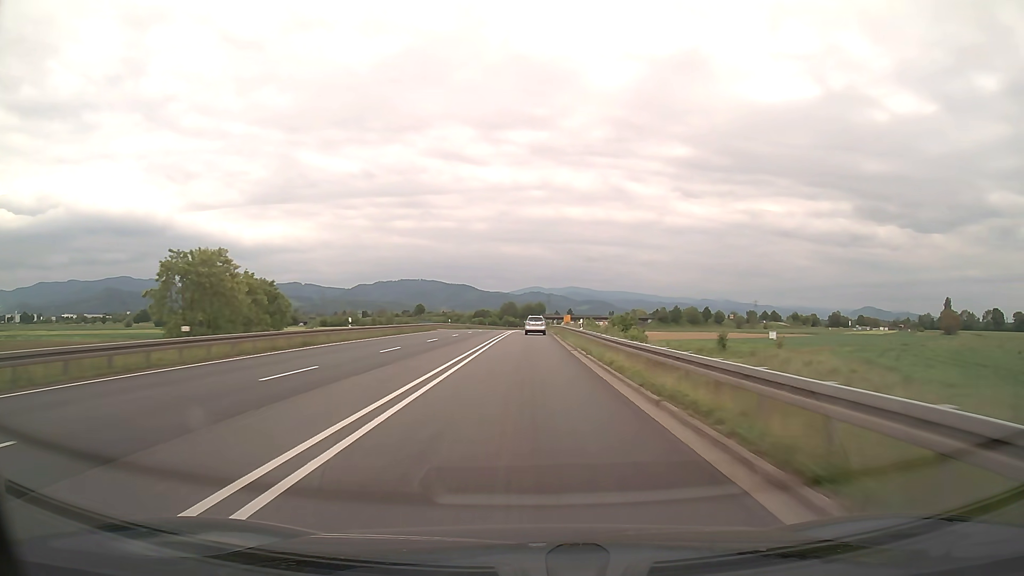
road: trunk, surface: asphalt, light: Day
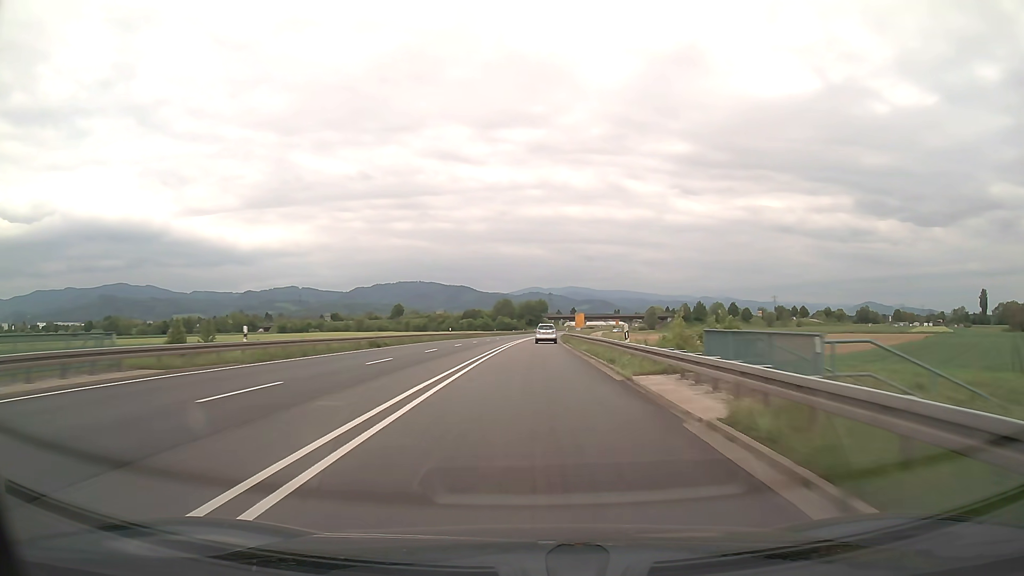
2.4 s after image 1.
(-0.1, +63.4) m; 0°
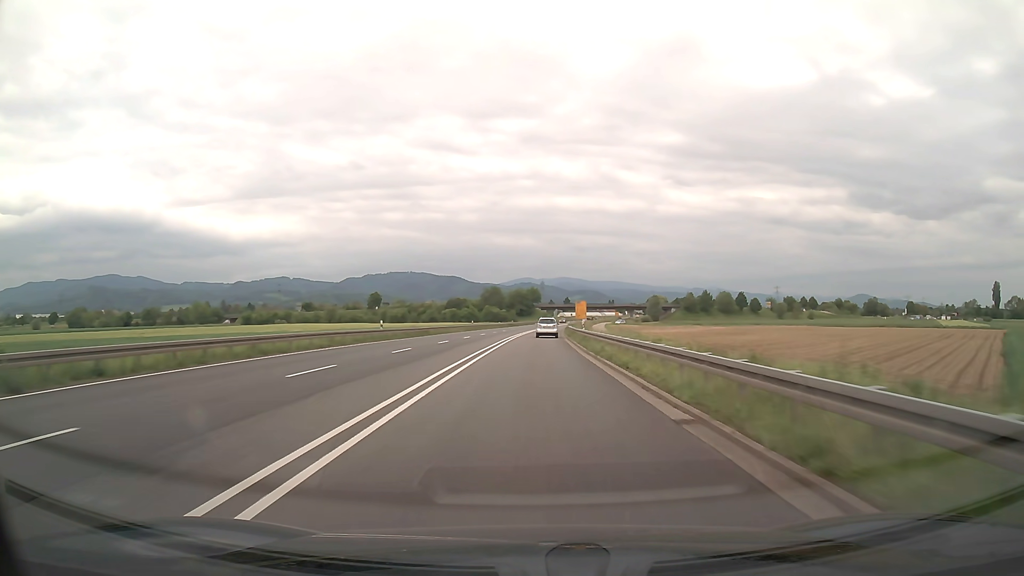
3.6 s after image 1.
(+0.2, +31.7) m; +1°
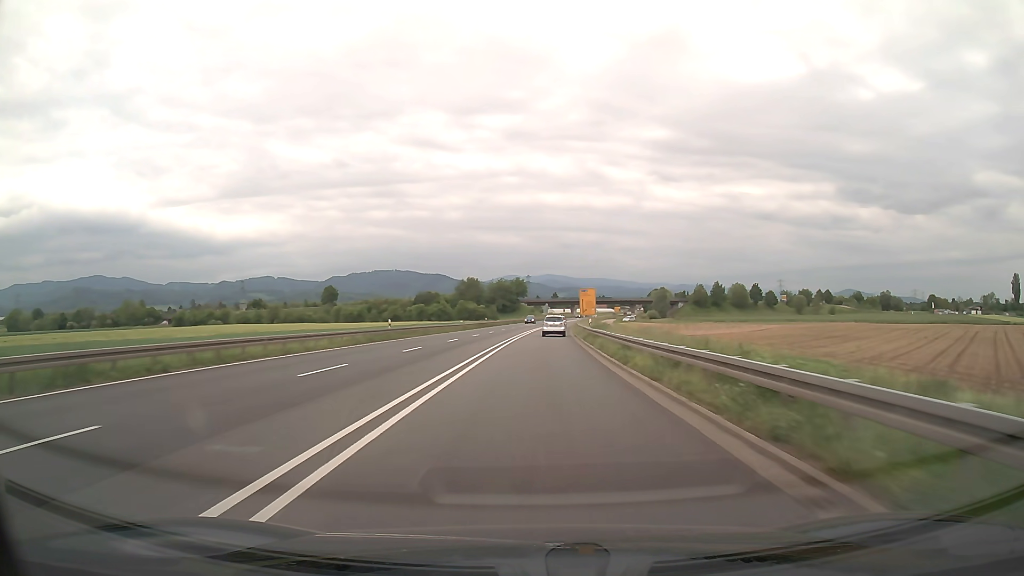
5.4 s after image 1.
(+0.4, +47.6) m; +1°
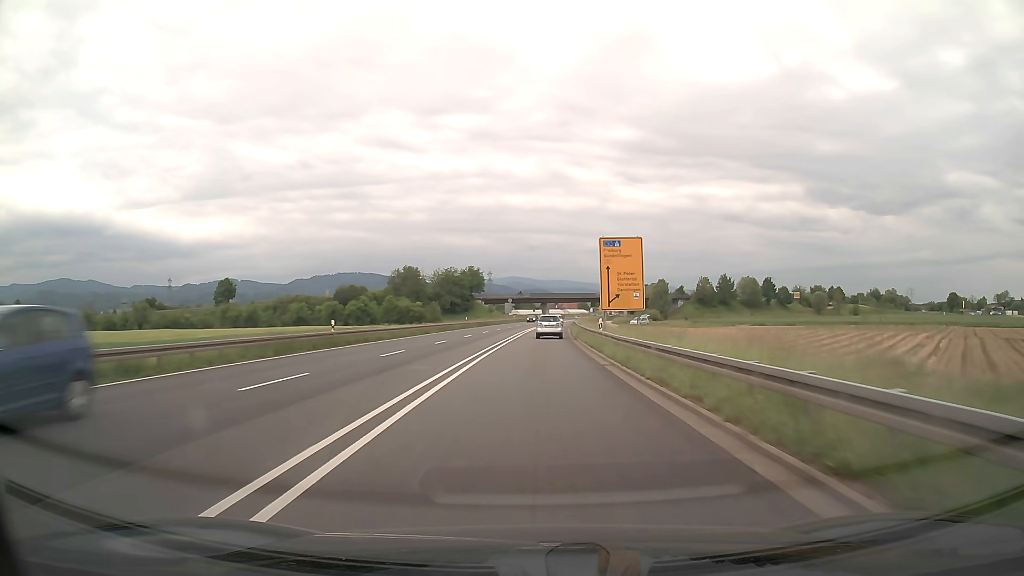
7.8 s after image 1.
(+1.6, +63.2) m; +3°
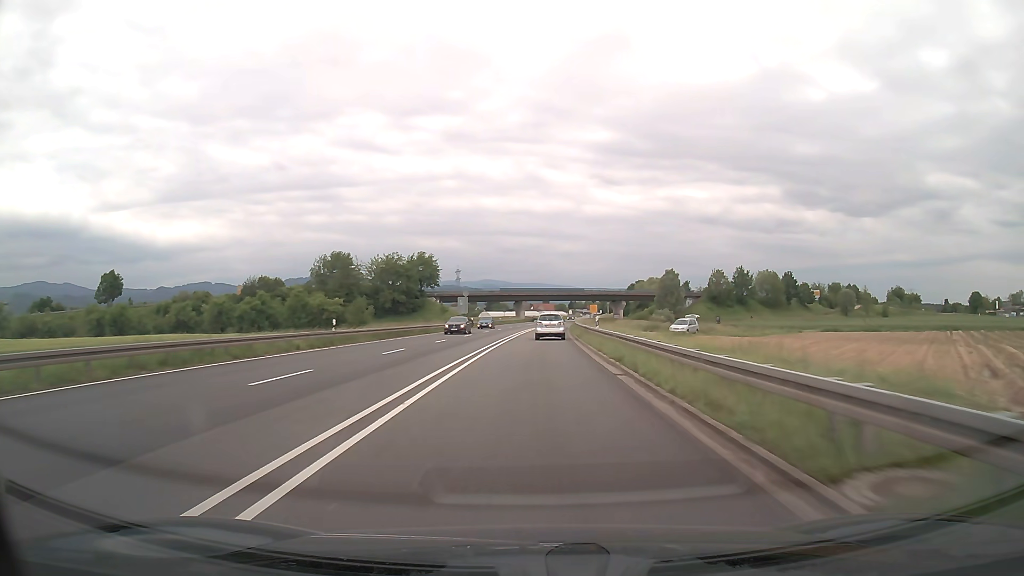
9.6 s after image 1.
(+0.9, +47.3) m; +2°
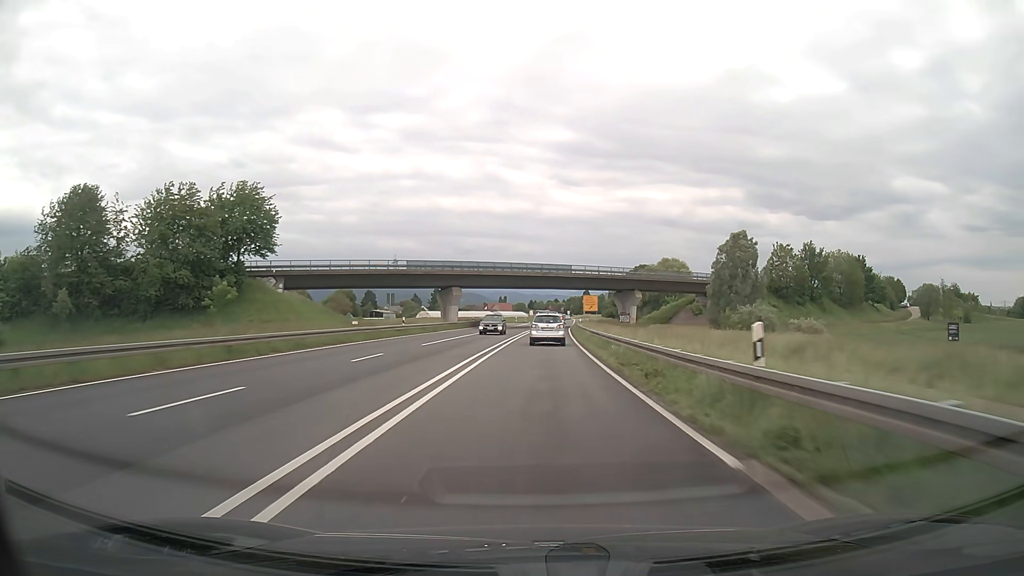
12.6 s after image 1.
(+2.4, +76.2) m; +4°
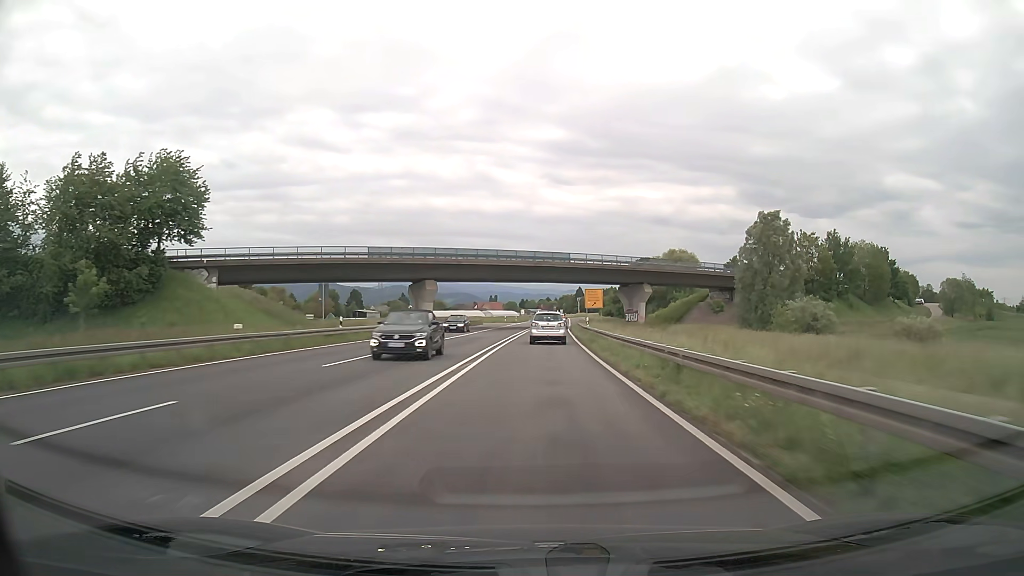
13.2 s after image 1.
(+0.1, +14.6) m; +1°
(0, +10) (0, +20) (0, +30) (+1, +40) (+1, +50) (+2, +60) (+2, +70) (+3, +80) (+3, +90) (+4, +100) m
